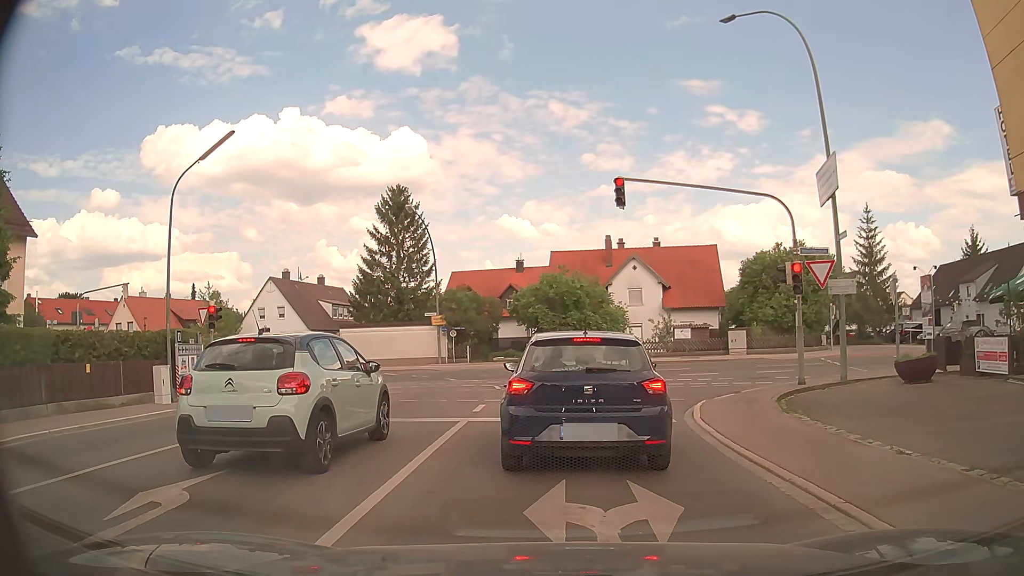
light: Day
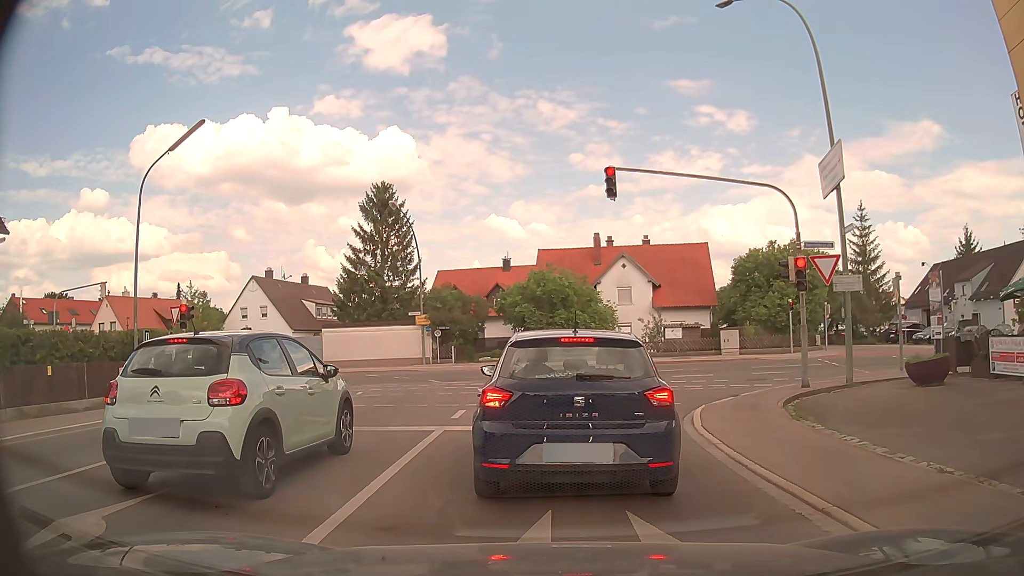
(0.0, +1.2) m; 0°
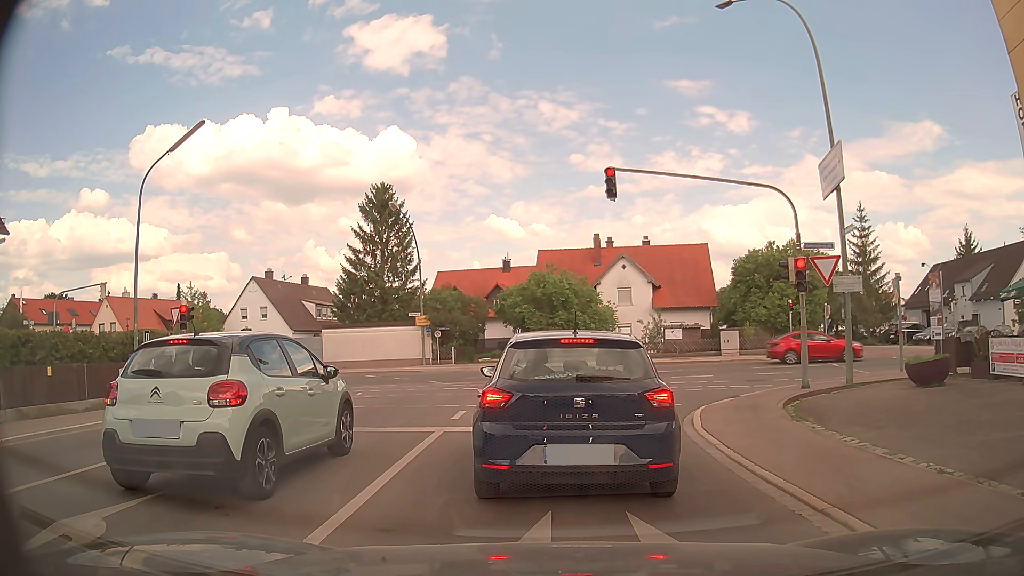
(0.0, +0.1) m; 0°
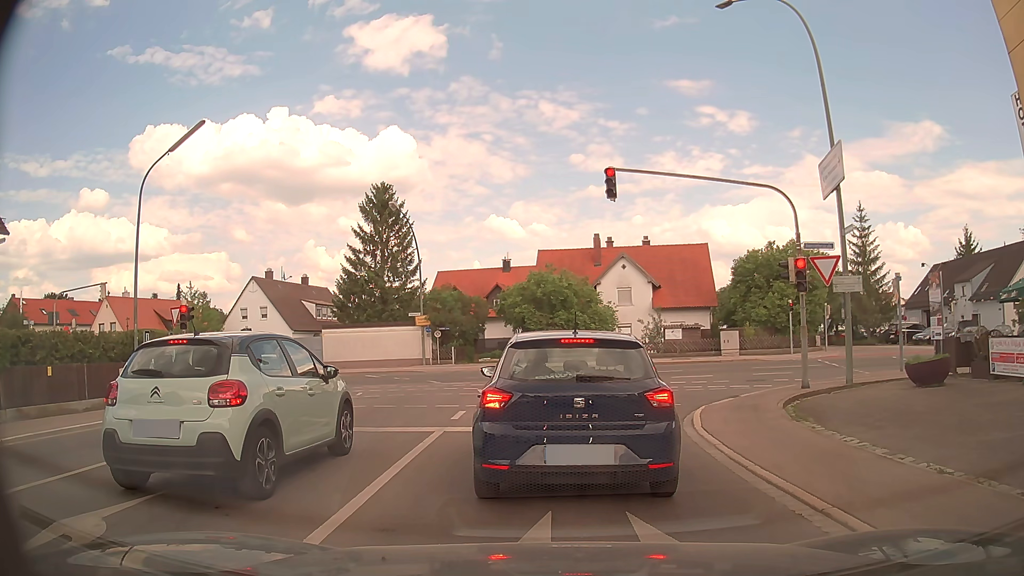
(0.0, 0.0) m; 0°
